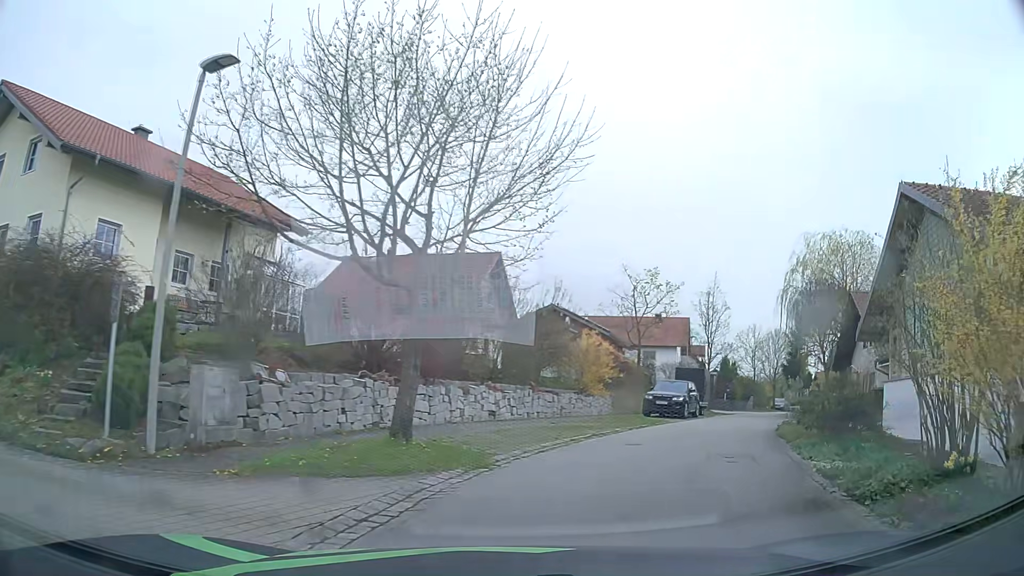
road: residential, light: Day
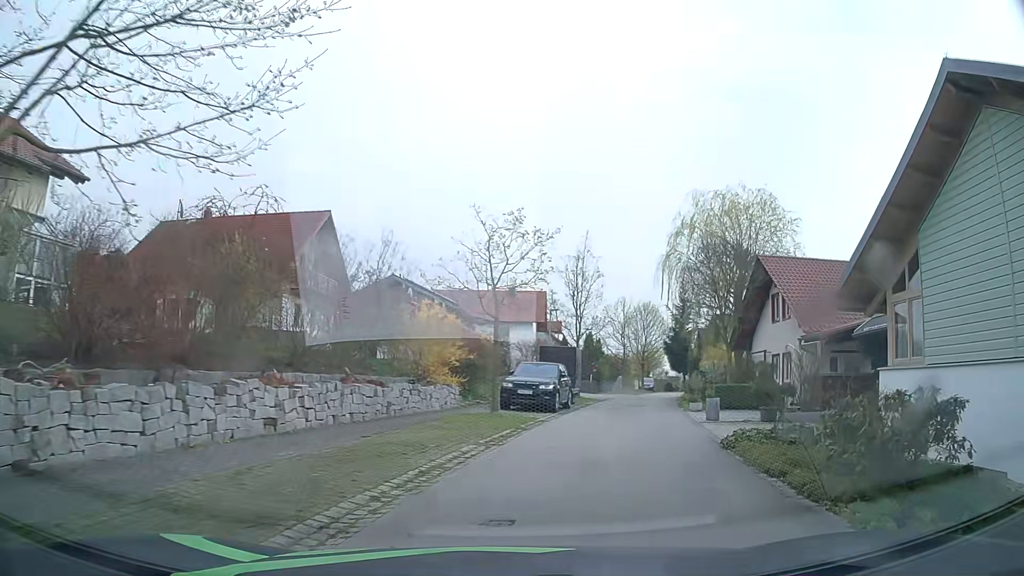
(+1.0, +6.9) m; +14°
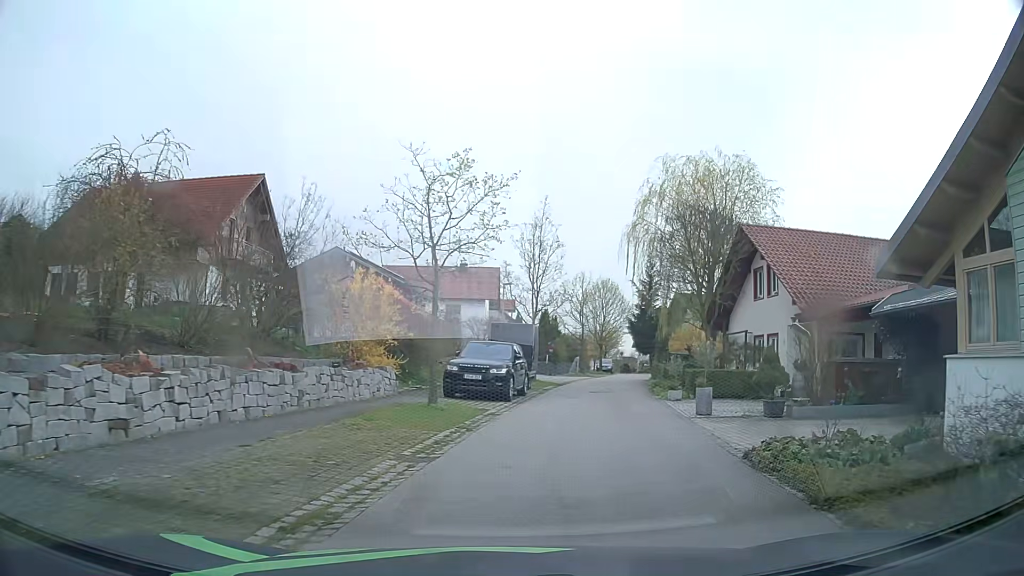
(+0.2, +3.7) m; +5°
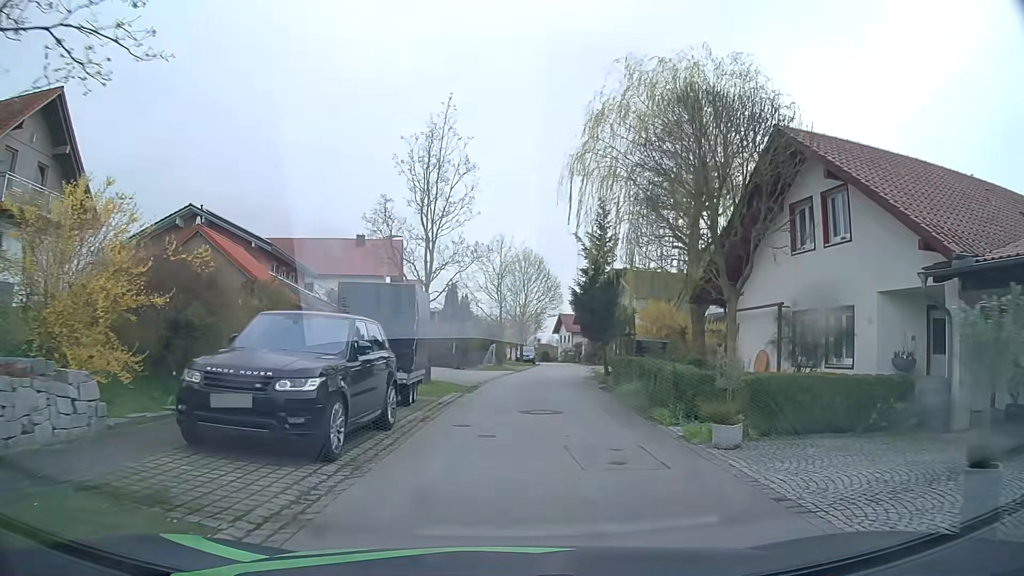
(+1.0, +12.0) m; +8°
(0, +10) (+1, +20) (+2, +30) (+3, +40) (+4, +50) (+5, +60) (+5, +70) (+6, +80) (+6, +90) (+5, +100) m
